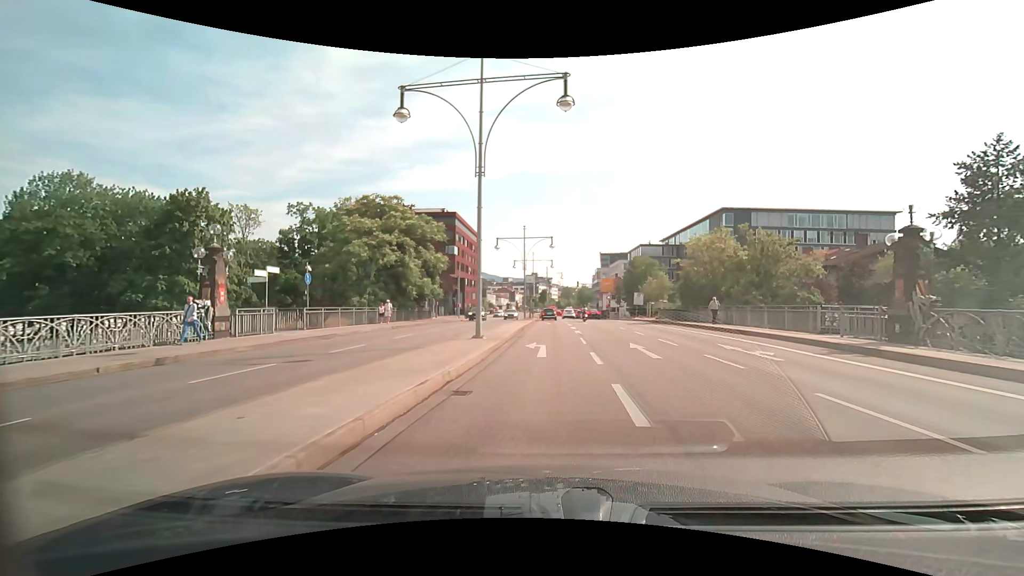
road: primary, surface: asphalt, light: Day
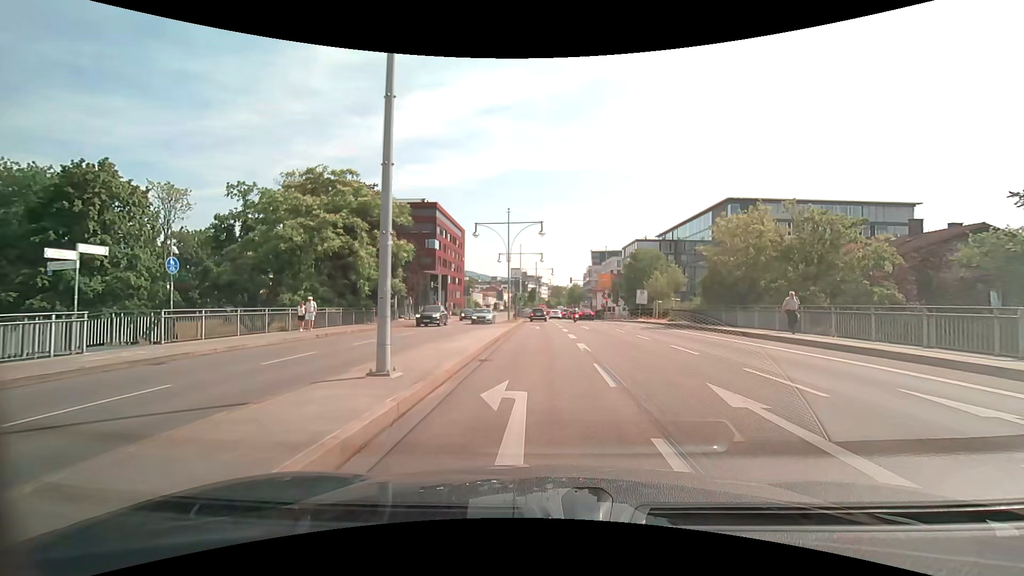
(+0.2, +9.4) m; +2°
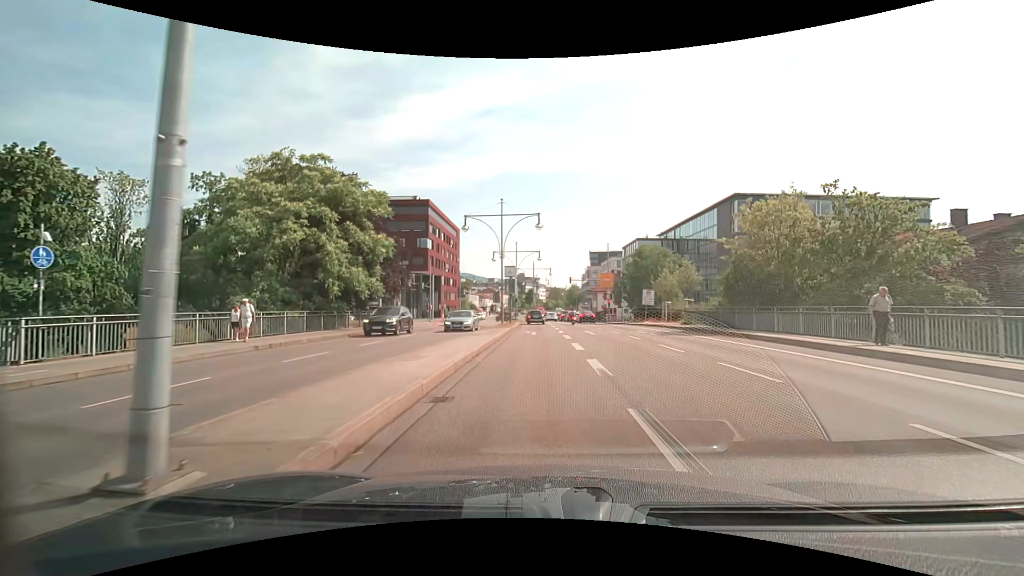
(0.0, +4.8) m; 0°
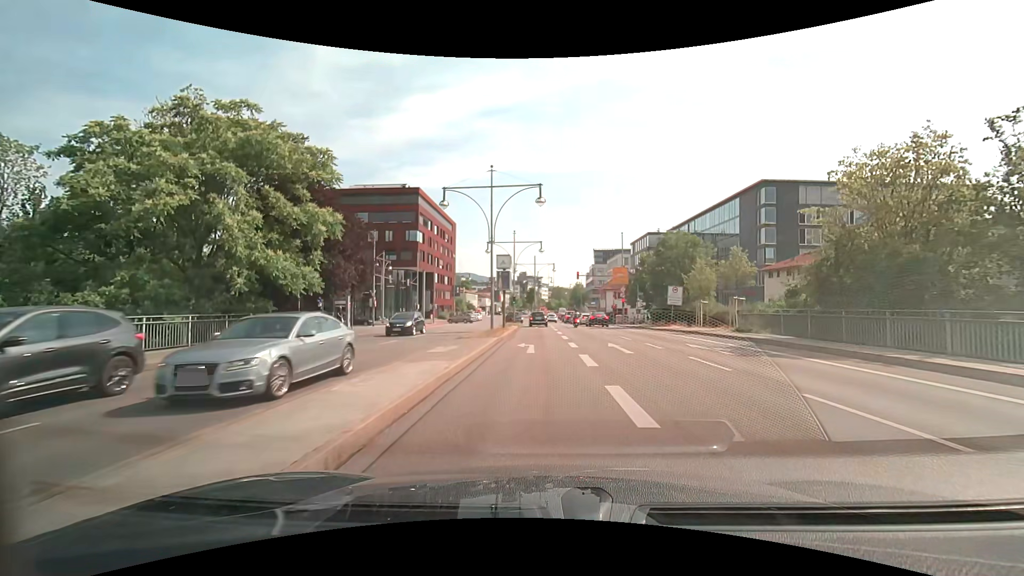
(+0.1, +9.7) m; 0°
